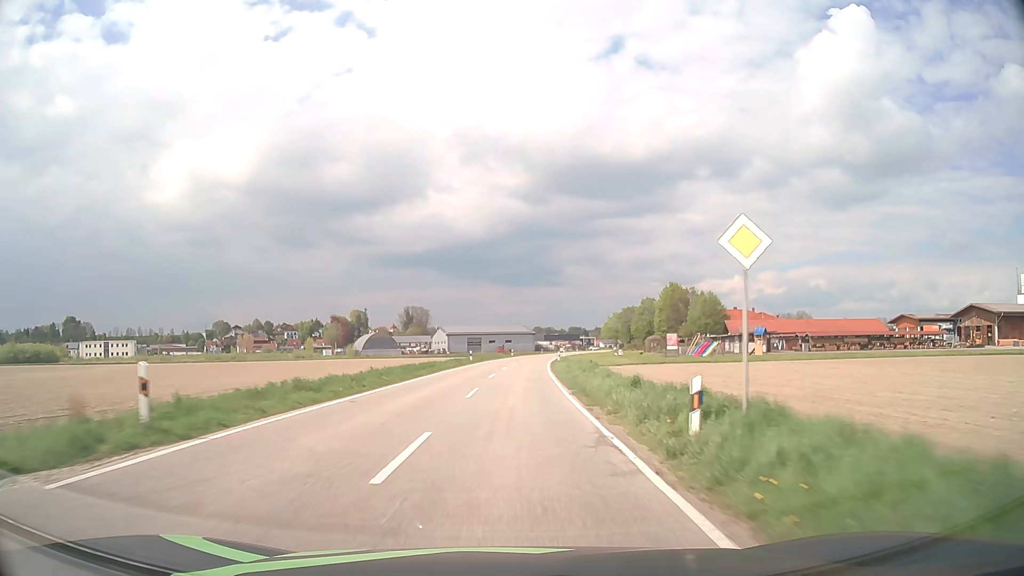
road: tertiary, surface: asphalt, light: Day
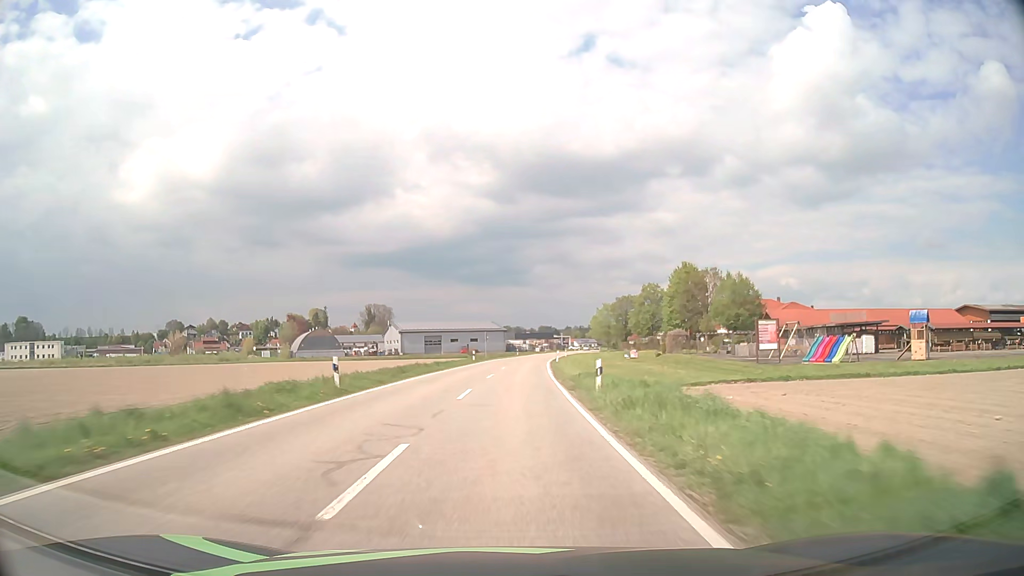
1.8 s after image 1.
(+0.9, +37.6) m; +3°
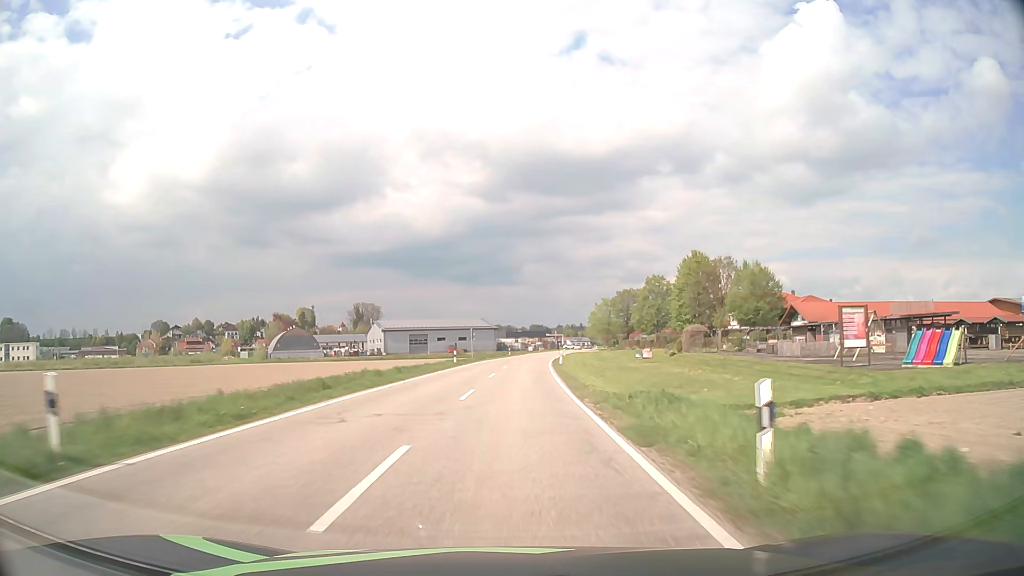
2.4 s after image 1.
(+0.1, +12.5) m; +1°
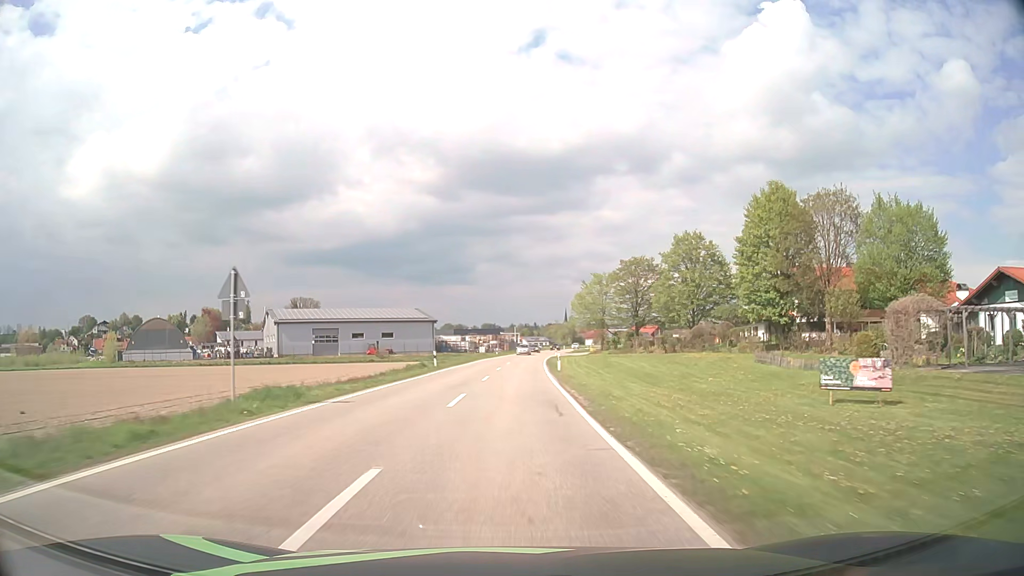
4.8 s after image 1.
(+1.7, +50.1) m; +4°
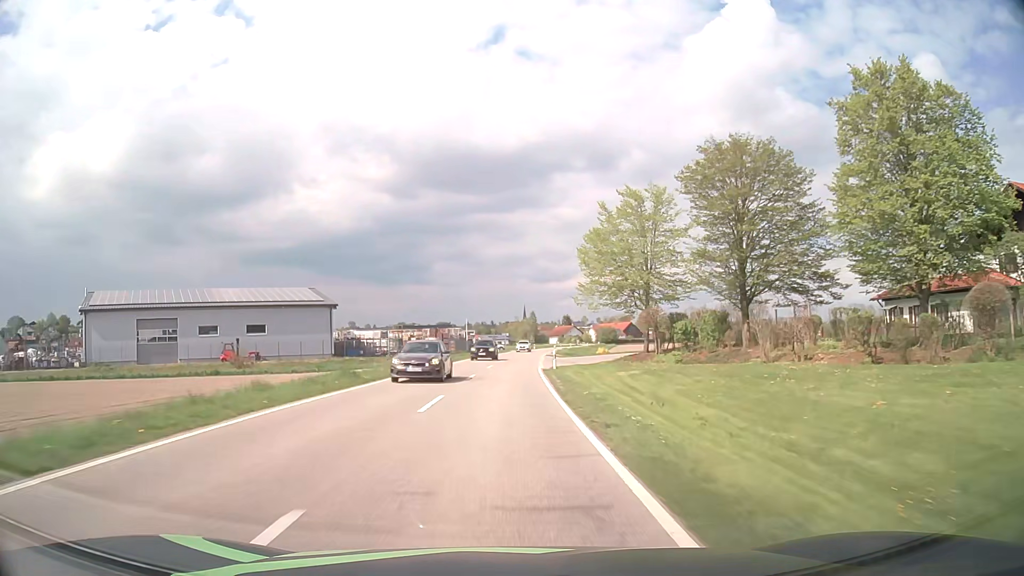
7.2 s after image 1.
(+1.6, +50.2) m; +4°
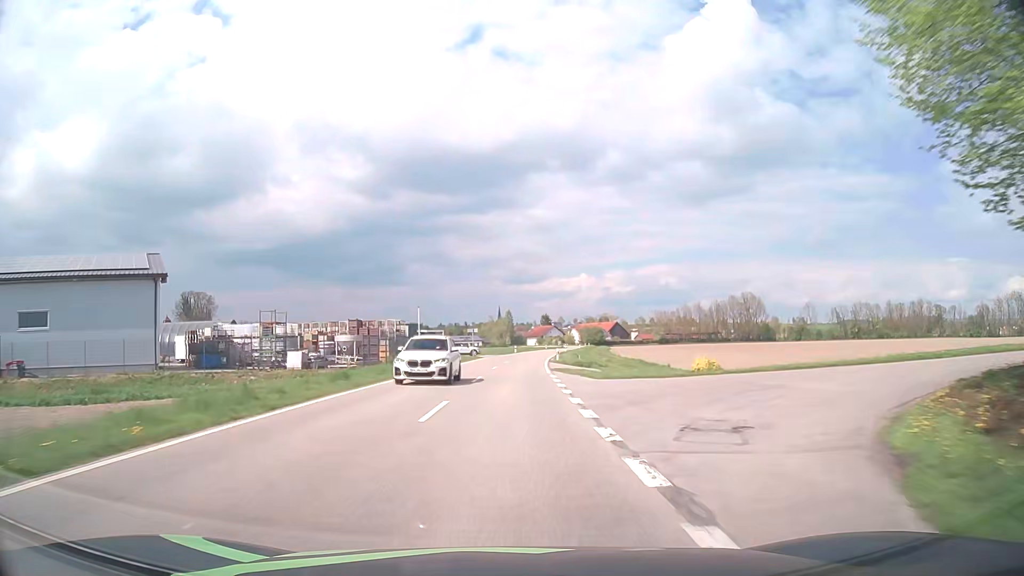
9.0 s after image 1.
(+0.5, +37.6) m; +2°
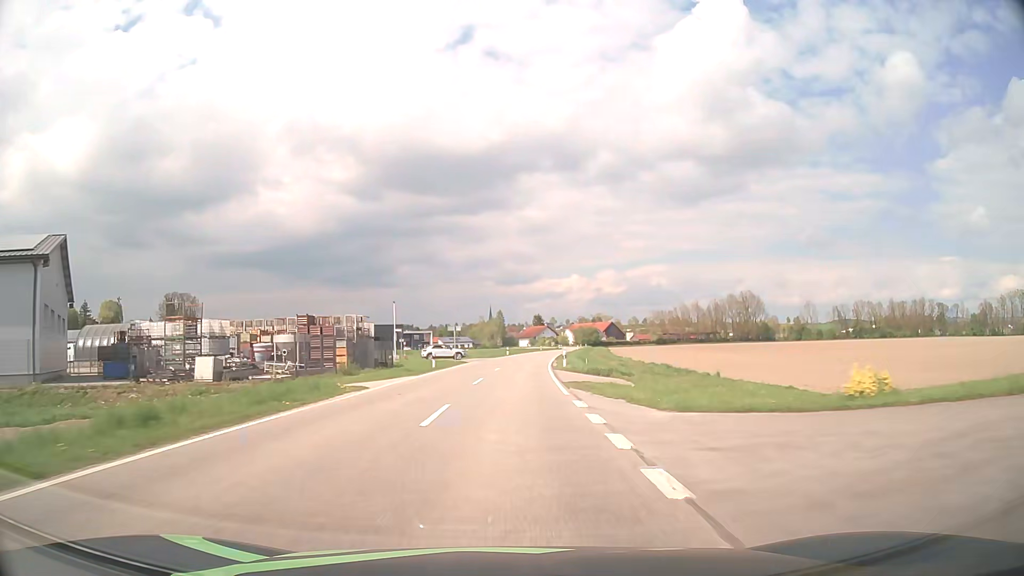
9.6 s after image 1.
(+0.1, +12.5) m; +1°
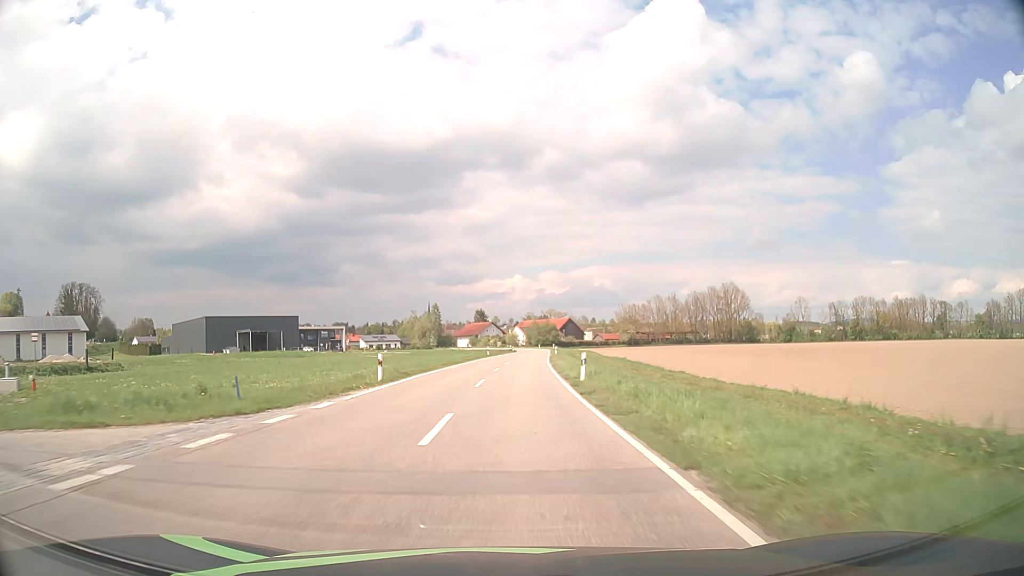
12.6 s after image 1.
(+2.4, +62.4) m; +5°
(0, +10) (0, +20) (0, +30) (+1, +40) (+1, +50) (+2, +60) (+3, +70) (+3, +80) (+4, +90) (+5, +100) m
